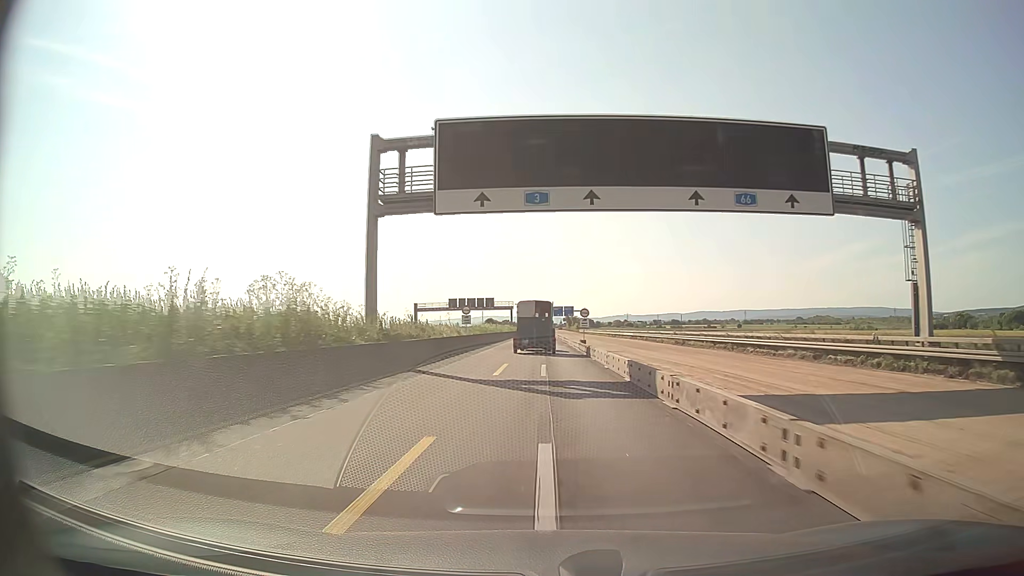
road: motorway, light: Day
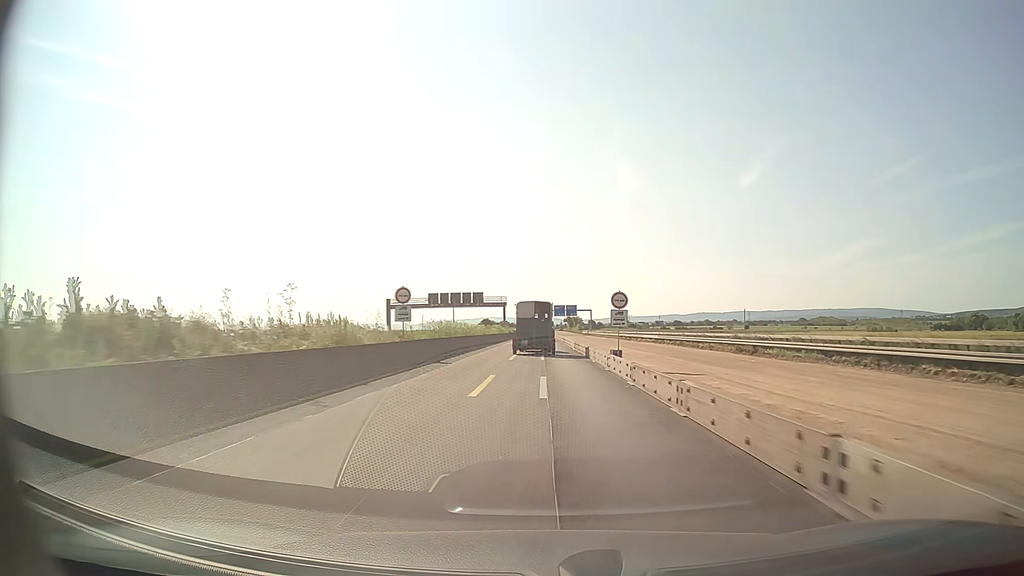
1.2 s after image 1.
(0.0, +25.0) m; 0°
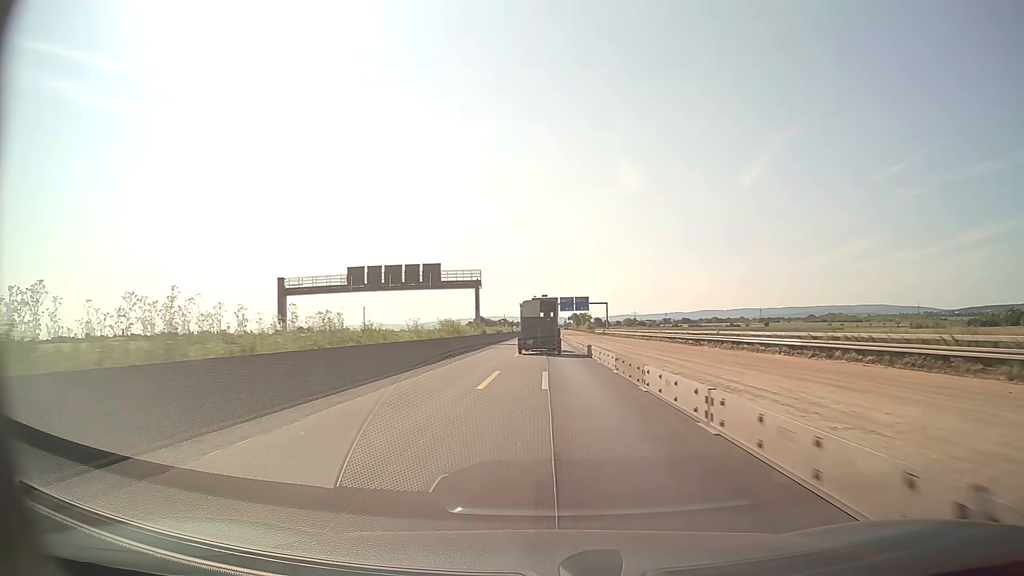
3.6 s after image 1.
(+0.1, +49.9) m; 0°
(0, +10) (0, +20) (0, +30) (0, +40) (0, +50) (0, +60) (0, +70) (0, +80) (0, +90) (0, +100) m
